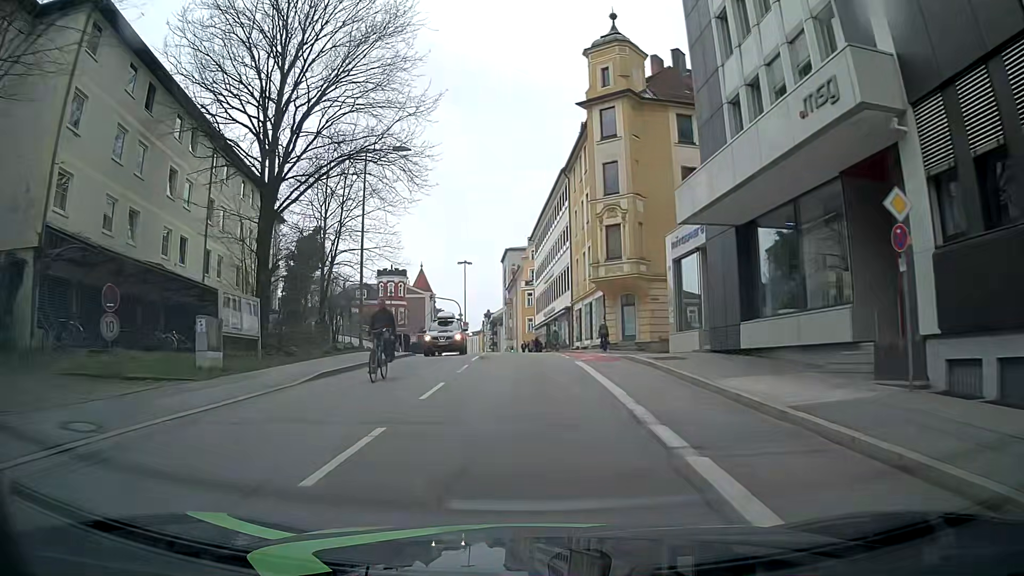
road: tertiary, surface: asphalt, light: Day
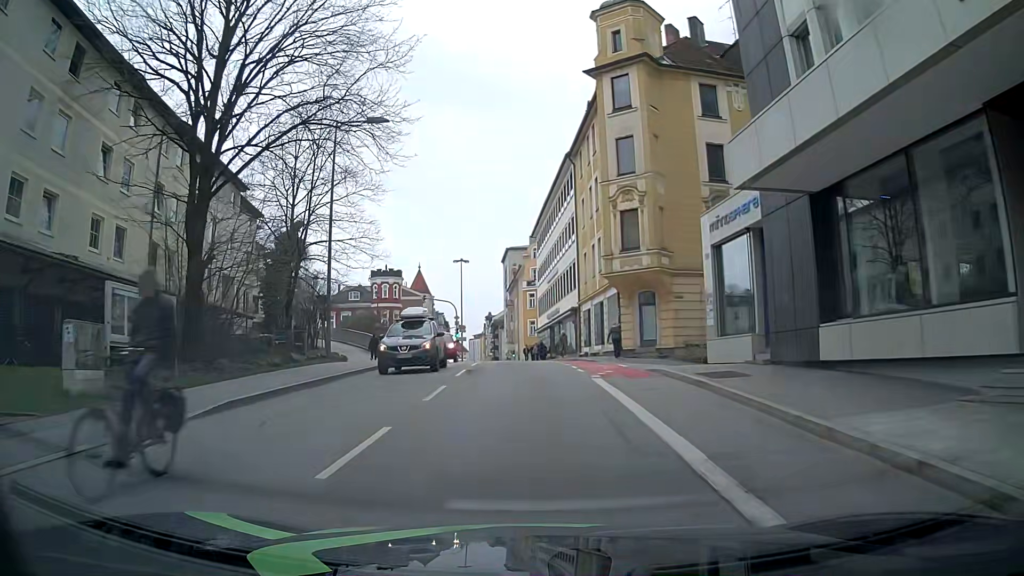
(0.0, +5.5) m; 0°
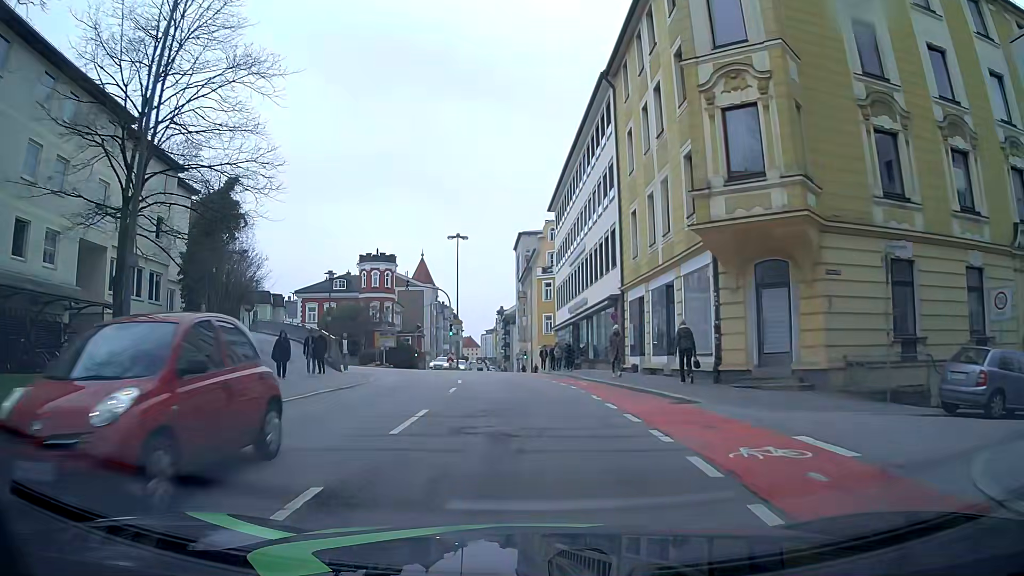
(-0.6, +15.1) m; -2°
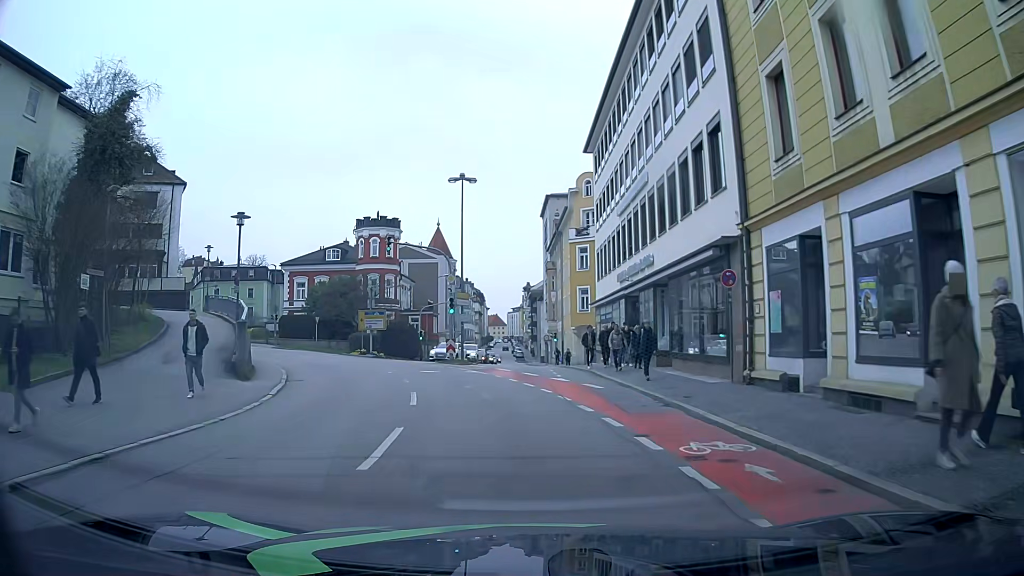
(-0.4, +14.3) m; -2°
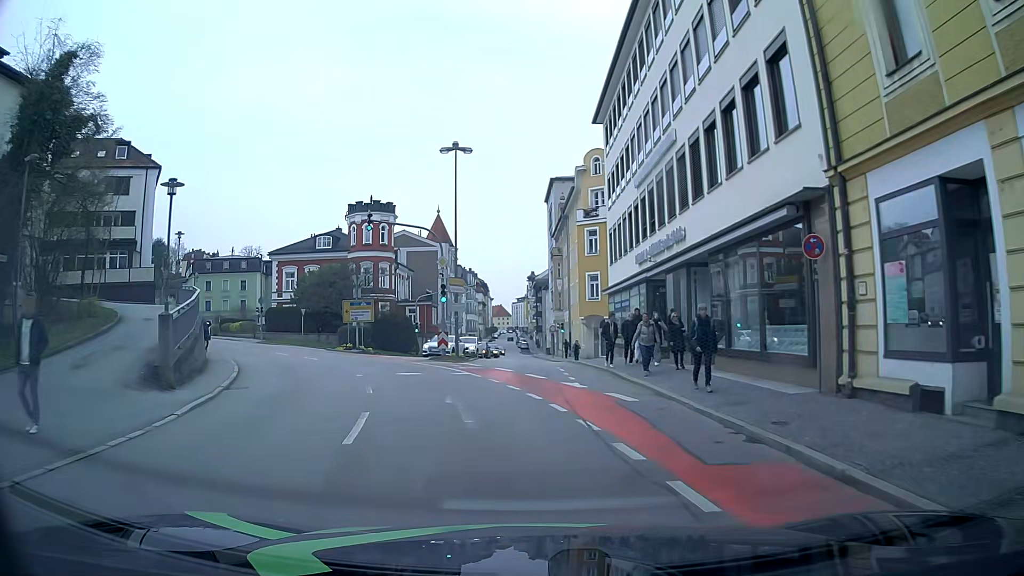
(-0.1, +4.9) m; -2°
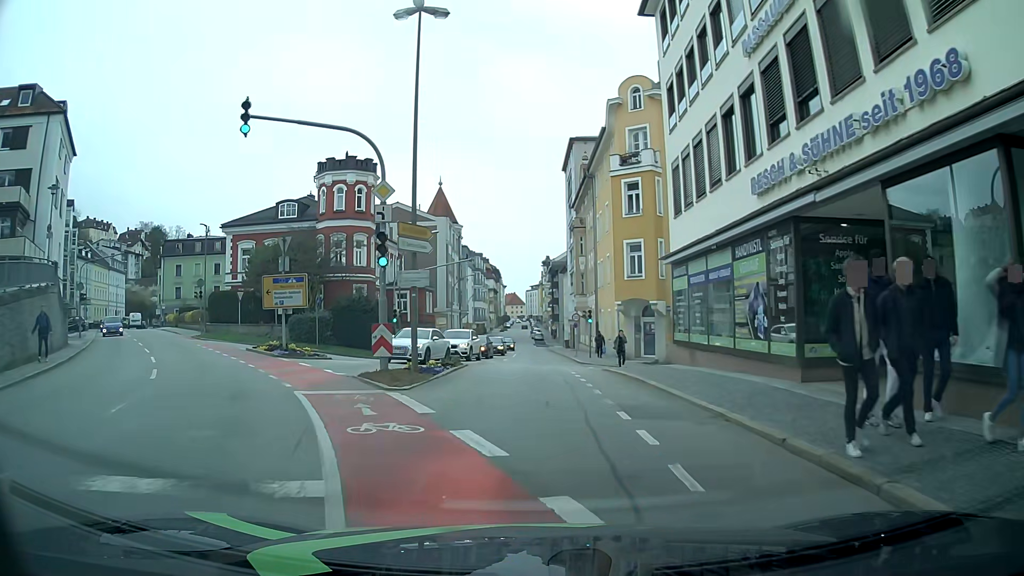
(+0.1, +14.4) m; 0°
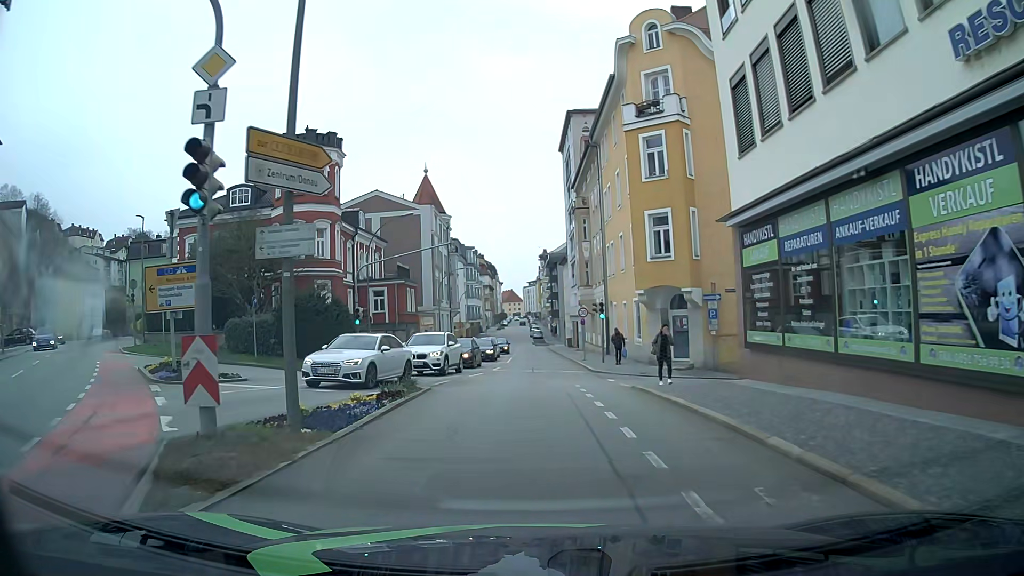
(+0.1, +8.7) m; 0°
